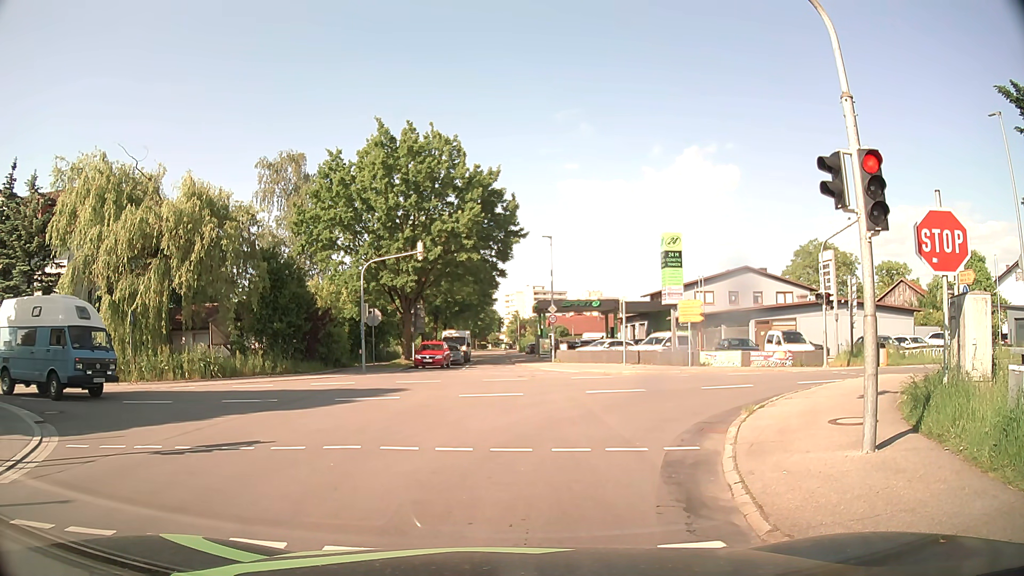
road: tertiary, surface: asphalt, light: Day
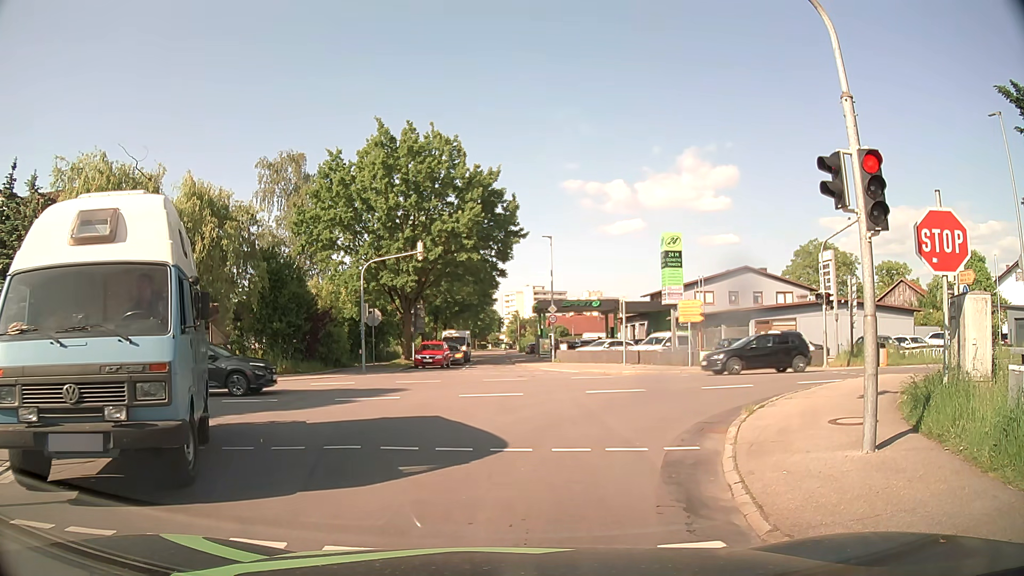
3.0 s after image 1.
(0.0, 0.0) m; 0°
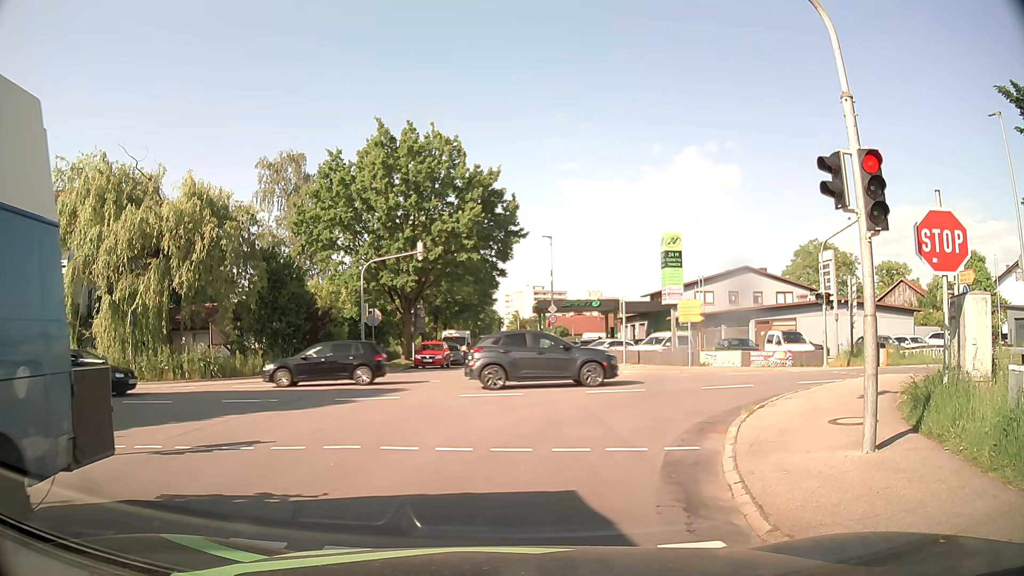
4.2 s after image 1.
(0.0, 0.0) m; 0°
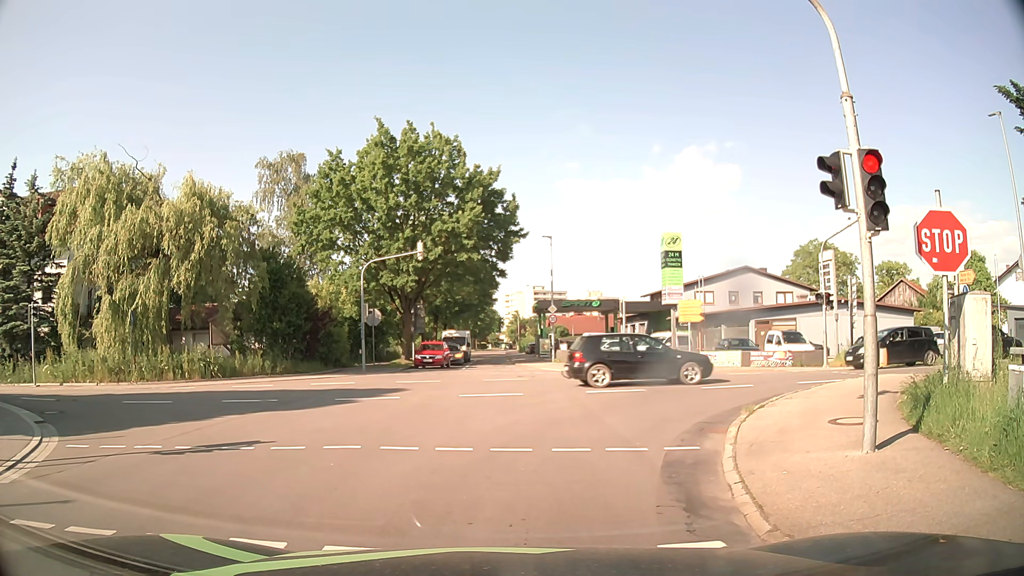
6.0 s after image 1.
(0.0, 0.0) m; 0°
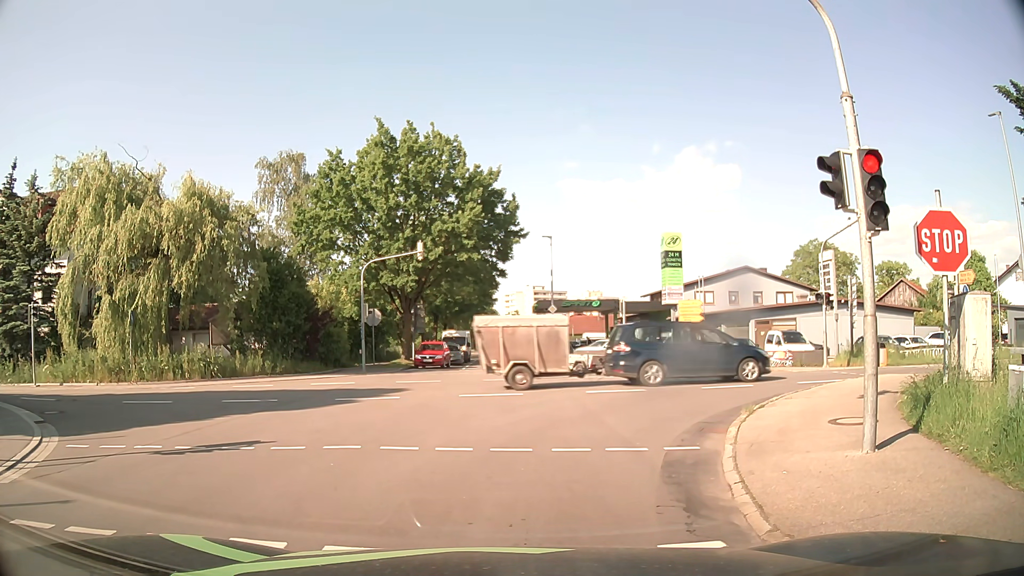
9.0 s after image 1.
(0.0, 0.0) m; 0°
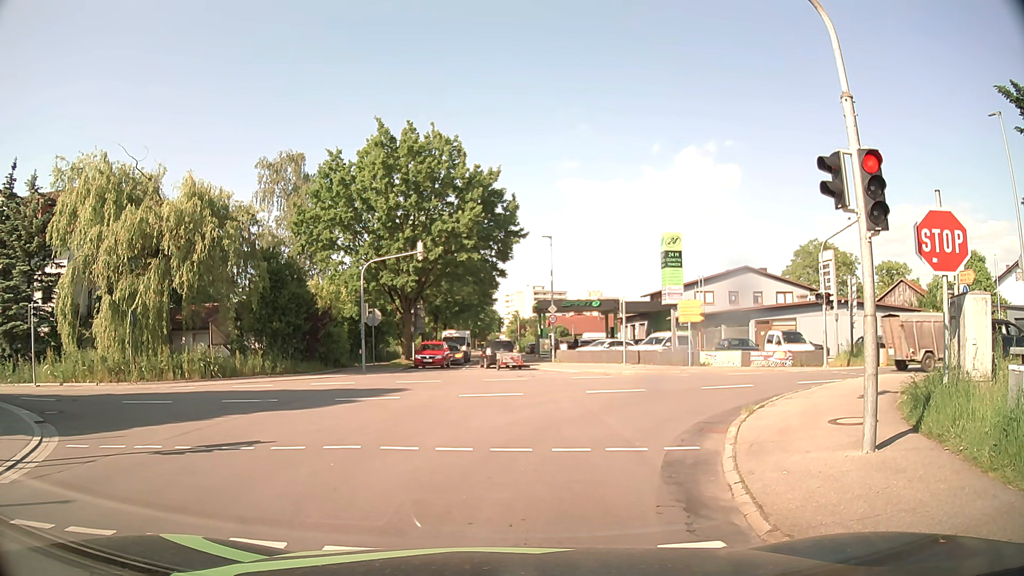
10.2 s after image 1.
(0.0, 0.0) m; 0°
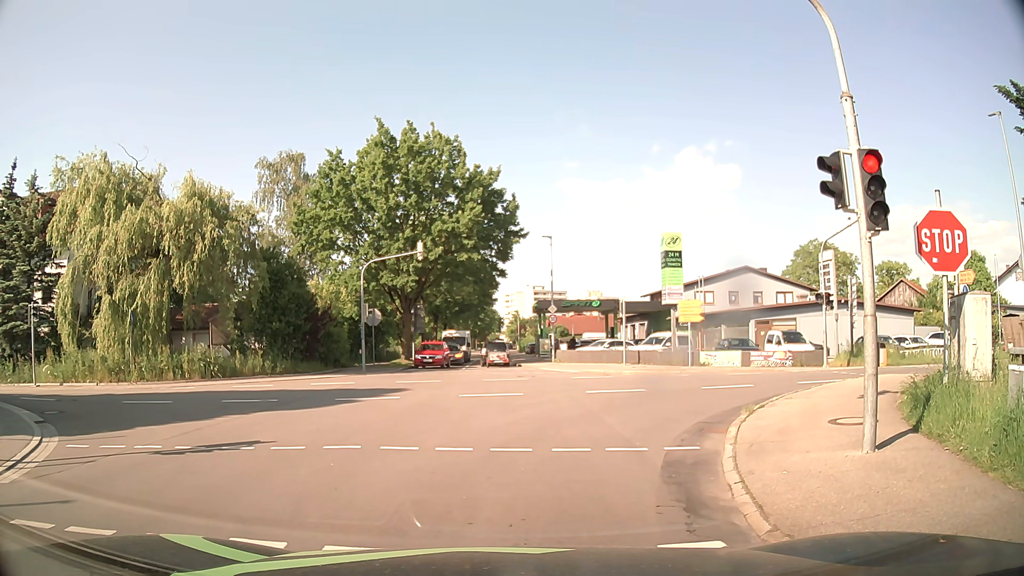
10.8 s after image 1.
(0.0, 0.0) m; 0°
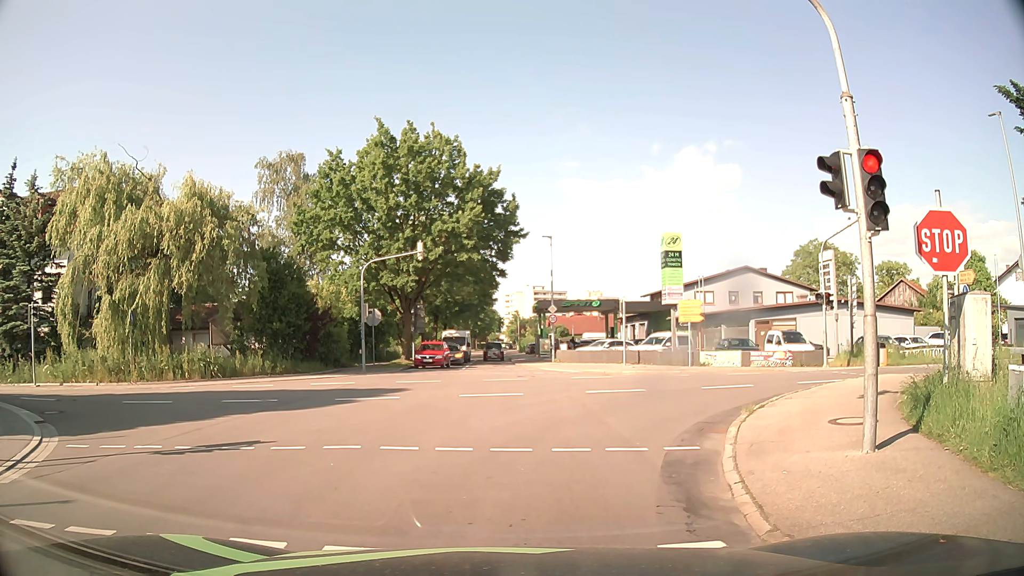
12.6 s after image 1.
(0.0, 0.0) m; 0°
